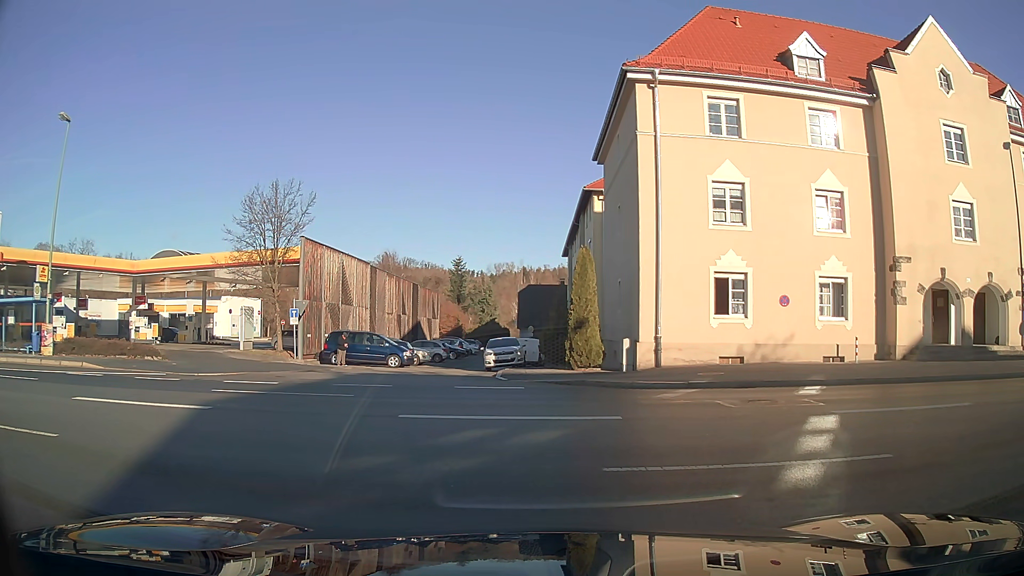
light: Day
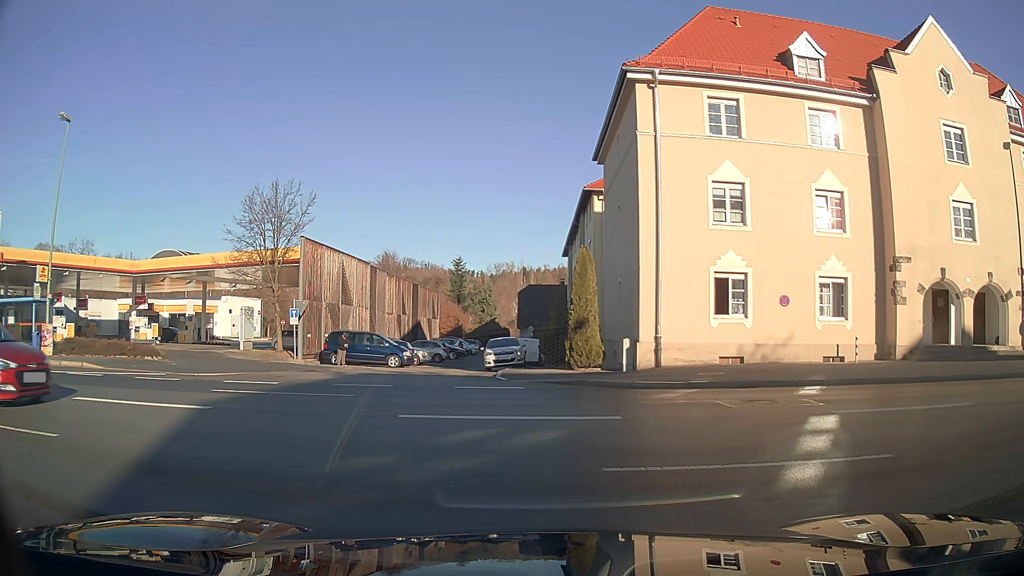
(0.0, 0.0) m; 0°
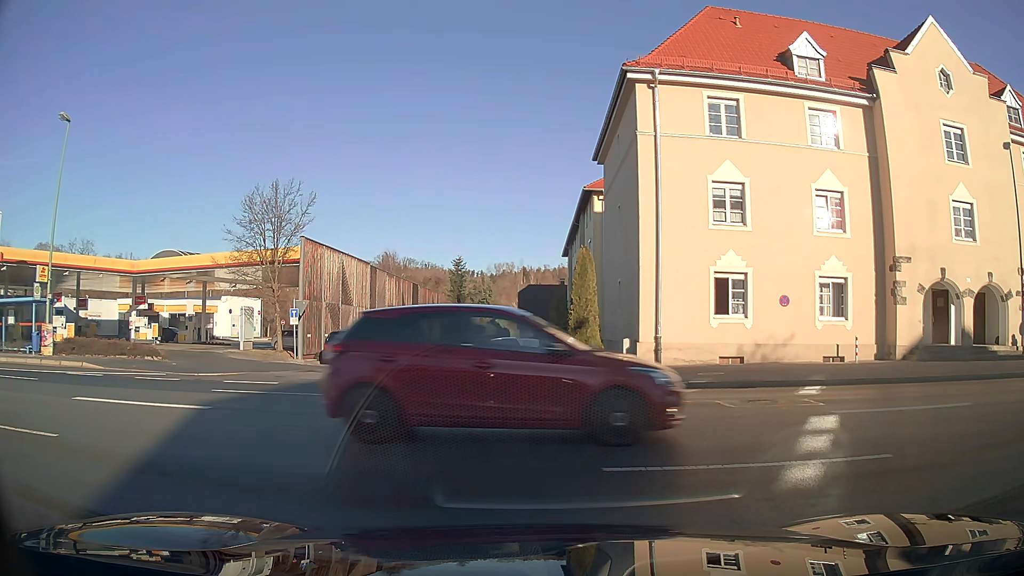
(0.0, 0.0) m; 0°
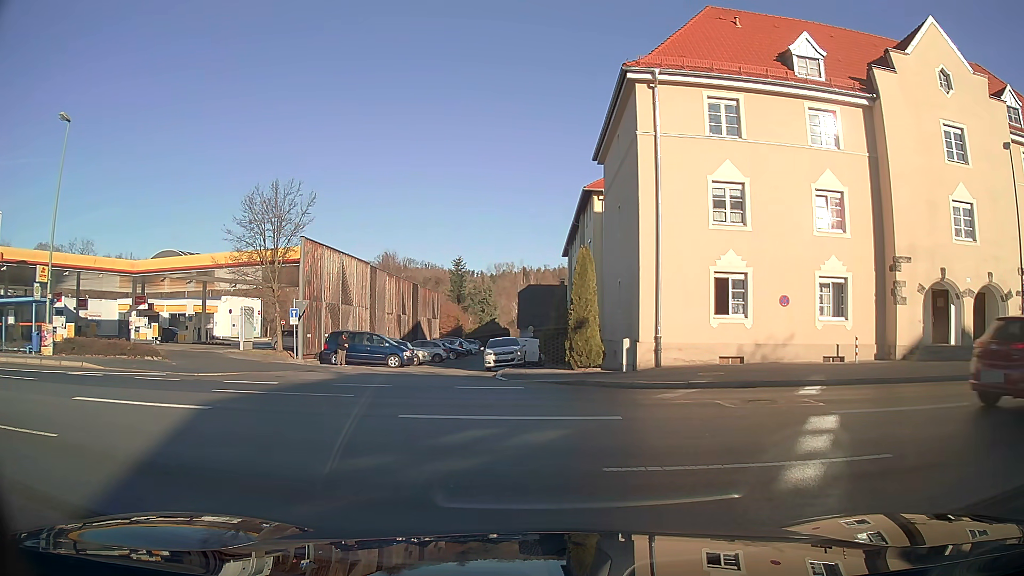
(0.0, 0.0) m; 0°
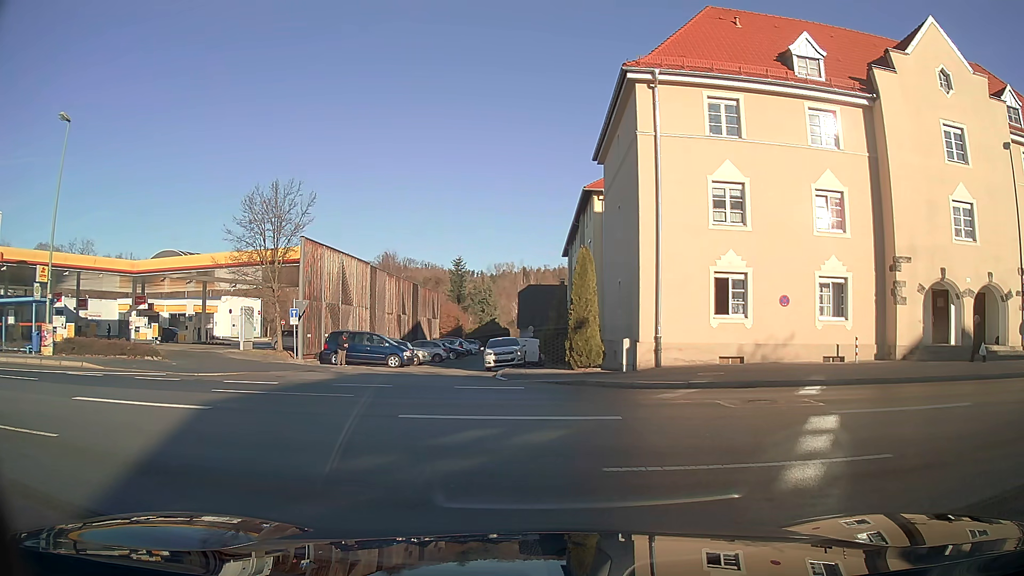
(0.0, 0.0) m; 0°
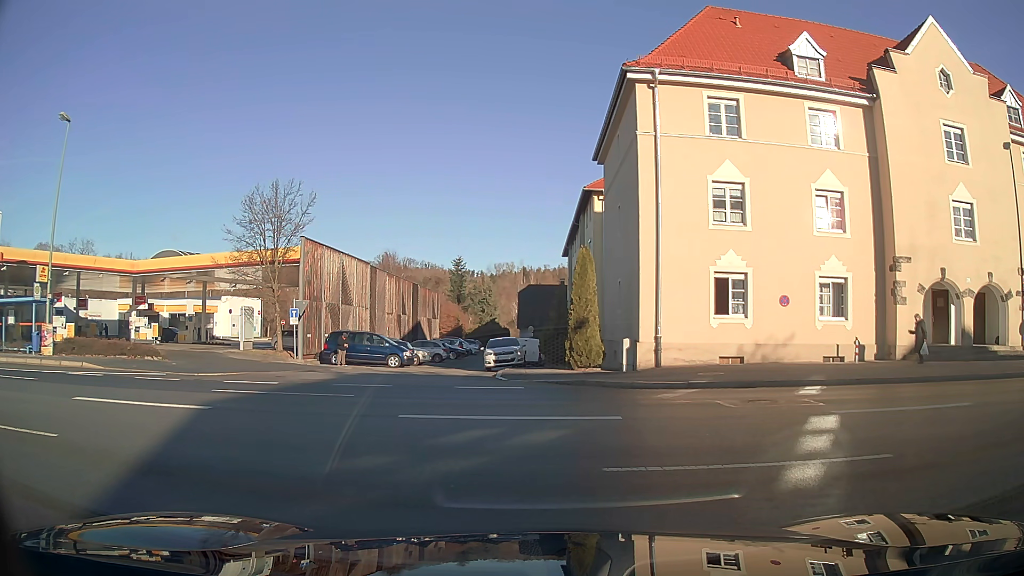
(0.0, 0.0) m; 0°
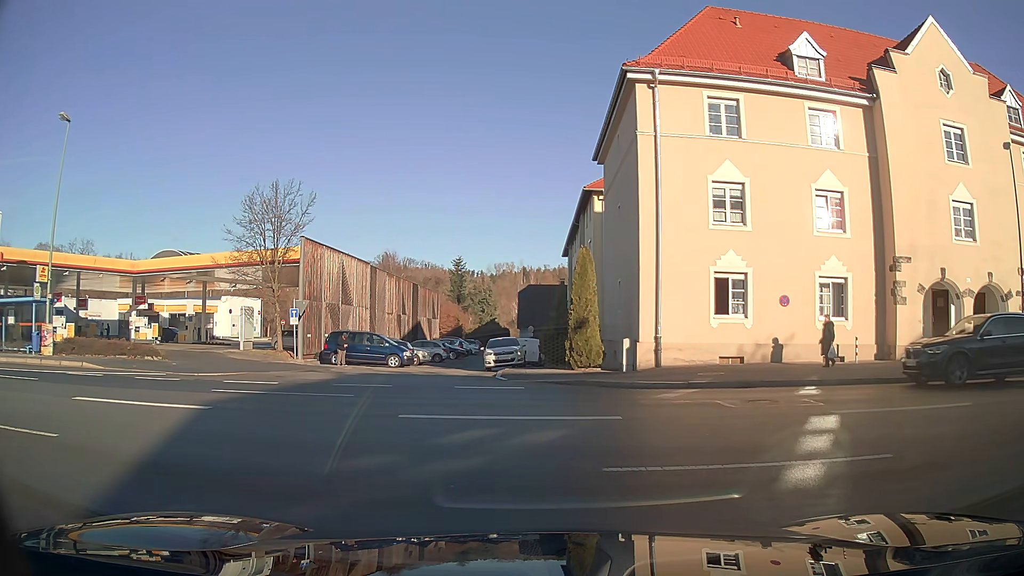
(0.0, 0.0) m; 0°
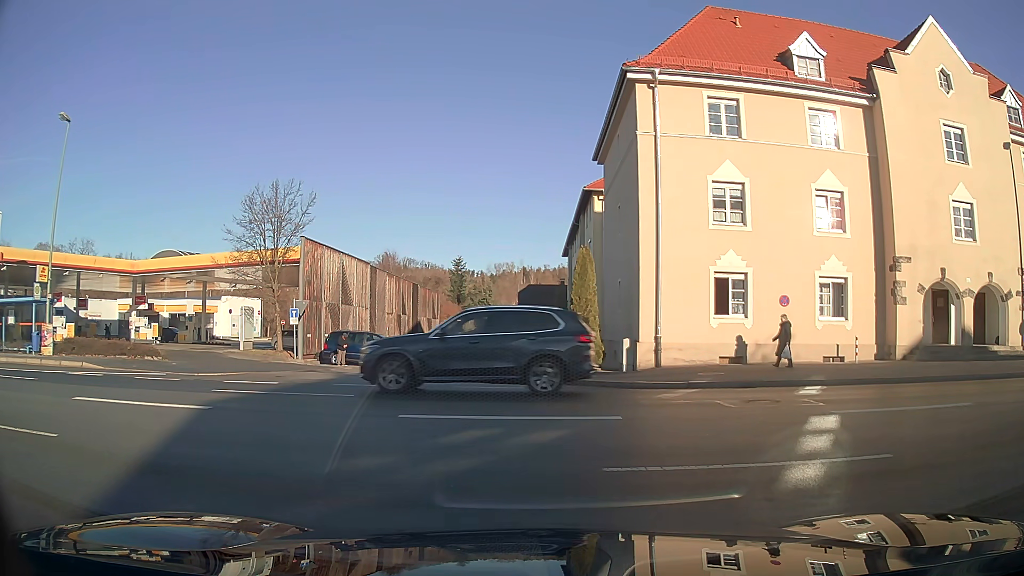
(0.0, 0.0) m; 0°
